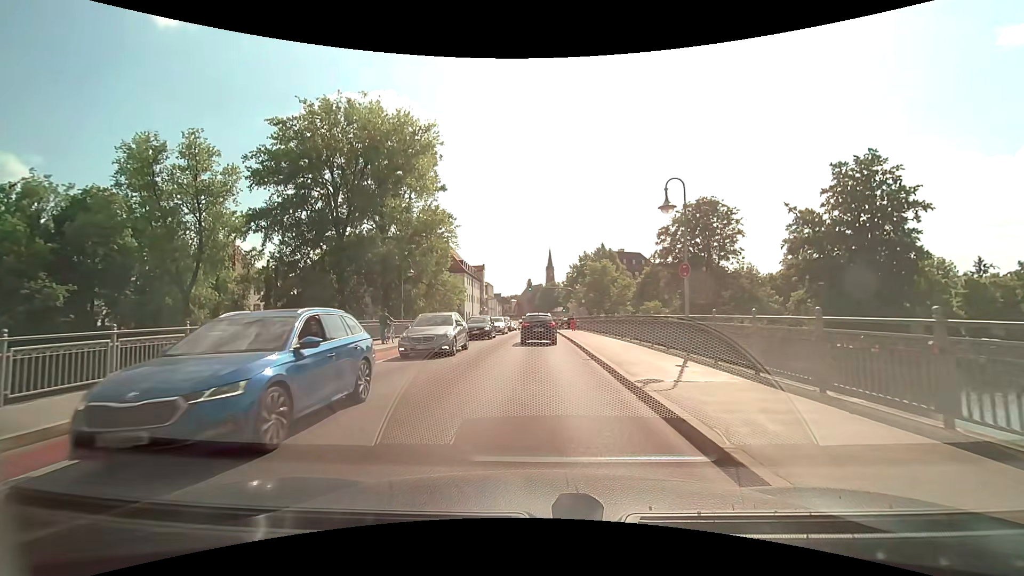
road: secondary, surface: asphalt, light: Day
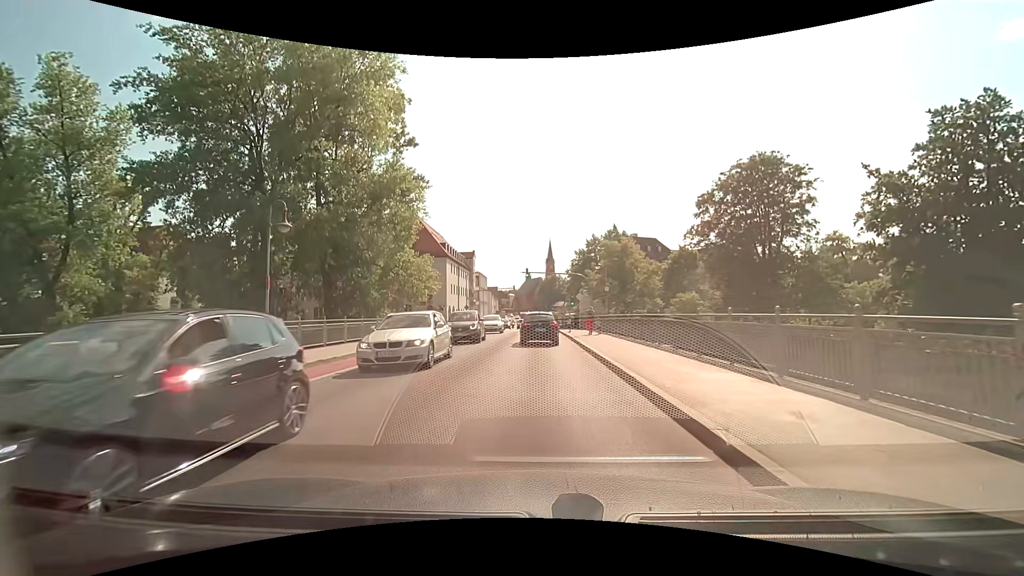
(0.0, +16.7) m; 0°
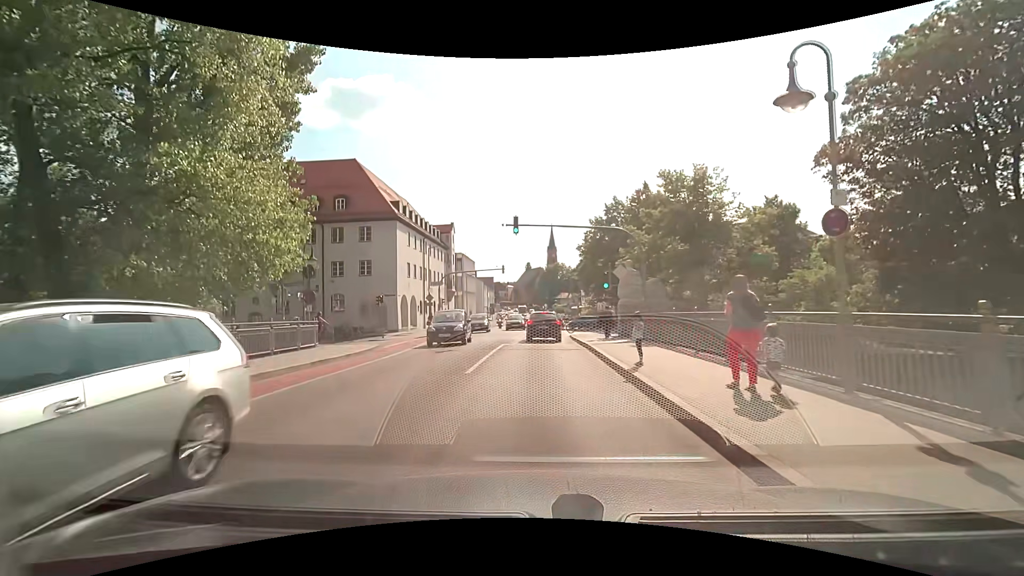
(+0.1, +24.5) m; 0°
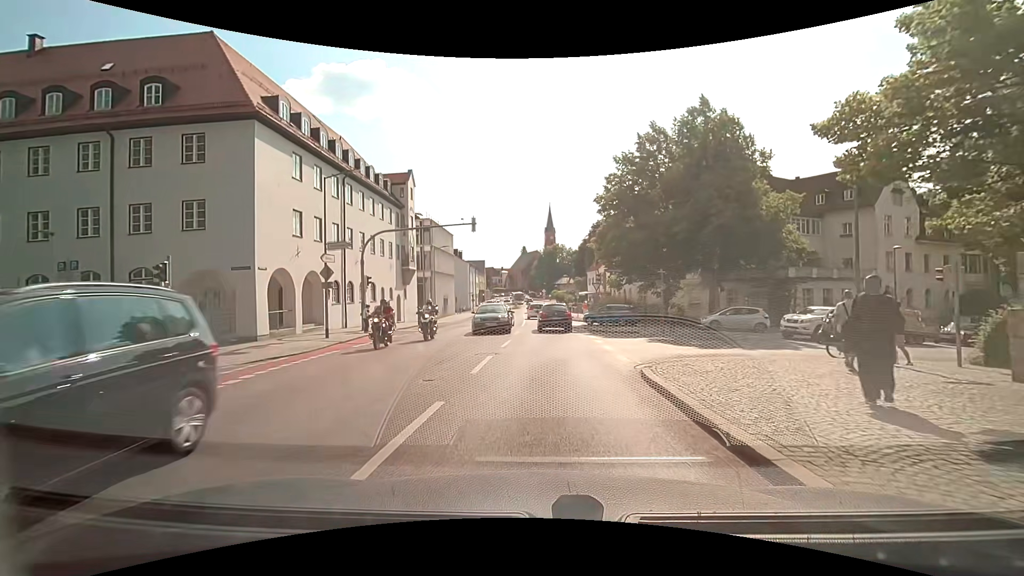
(+0.1, +21.7) m; 0°
